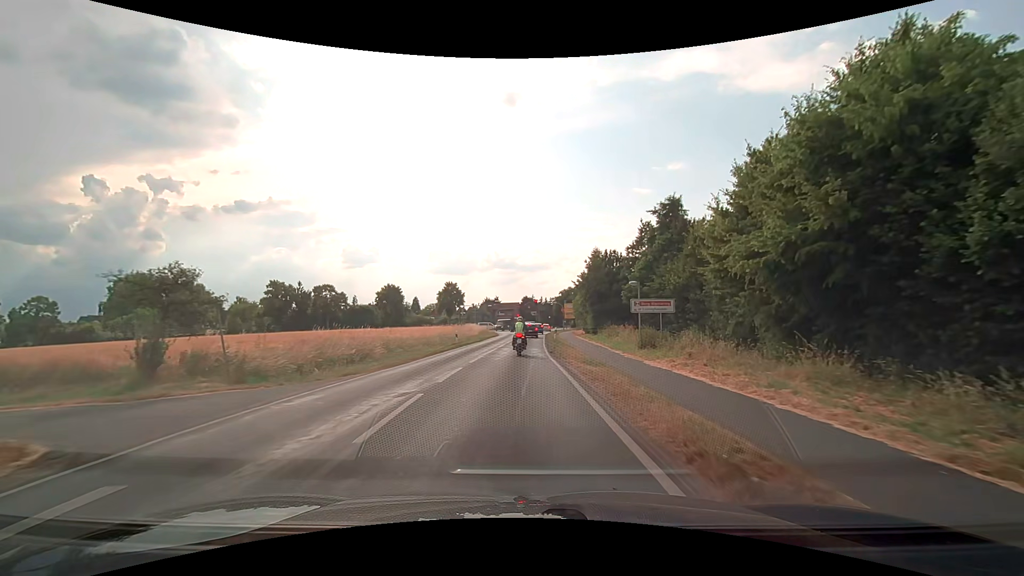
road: secondary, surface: asphalt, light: Day
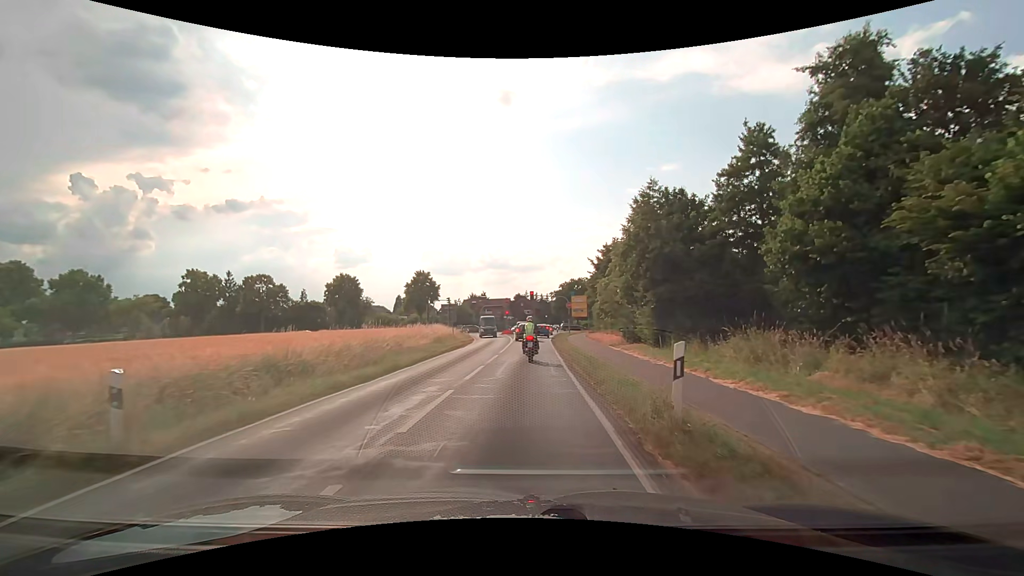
(+0.2, +29.1) m; +1°
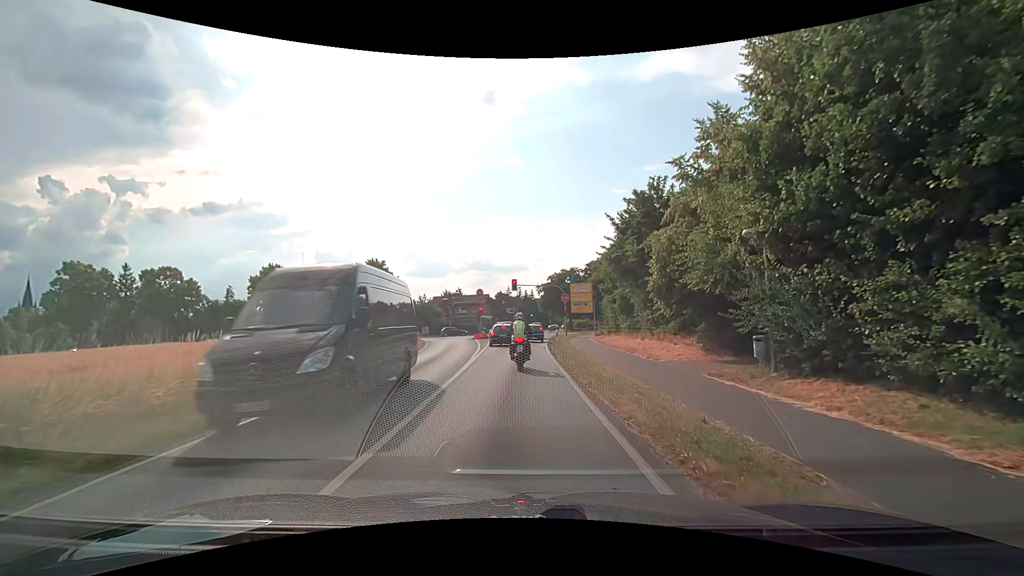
(+0.4, +21.5) m; +1°
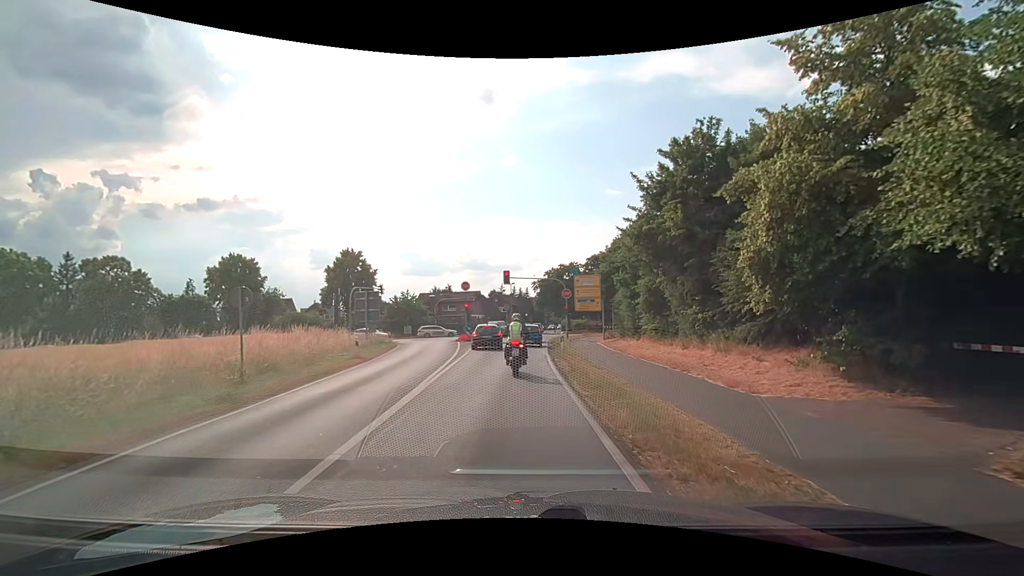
(+0.2, +9.1) m; +2°
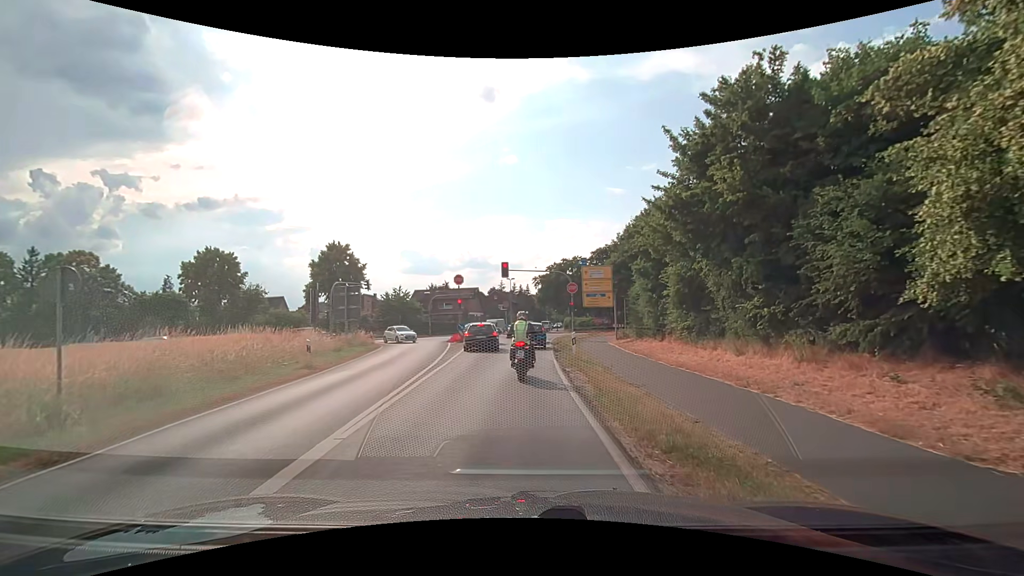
(0.0, +5.4) m; -1°
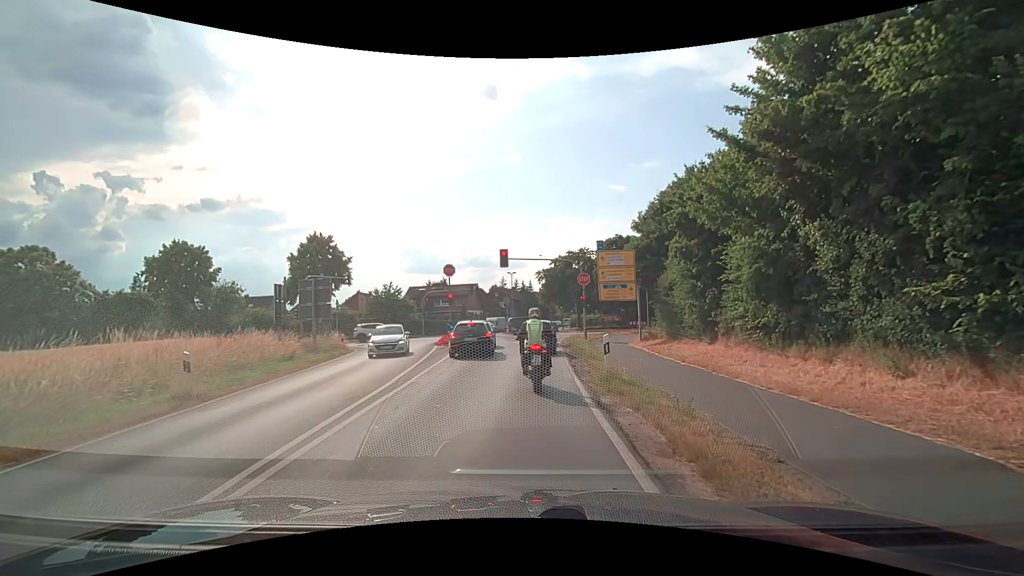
(0.0, +6.7) m; +1°
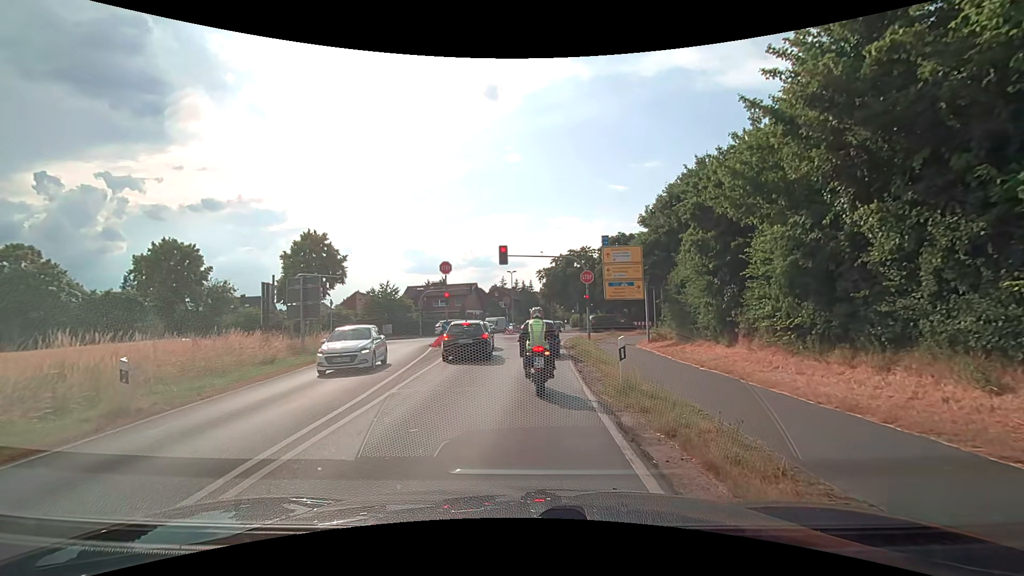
(0.0, +1.8) m; -2°
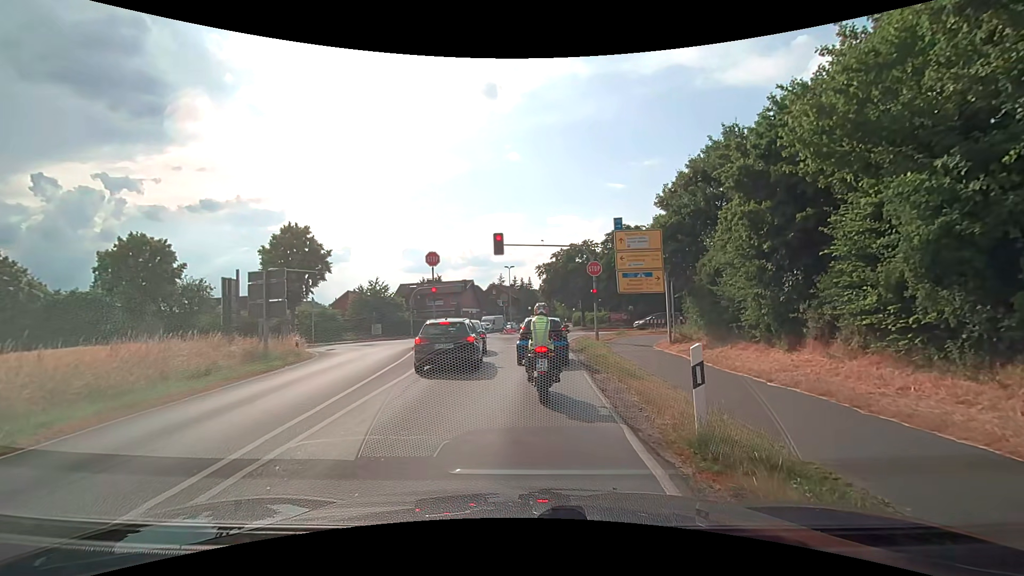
(+0.1, +4.4) m; 0°
